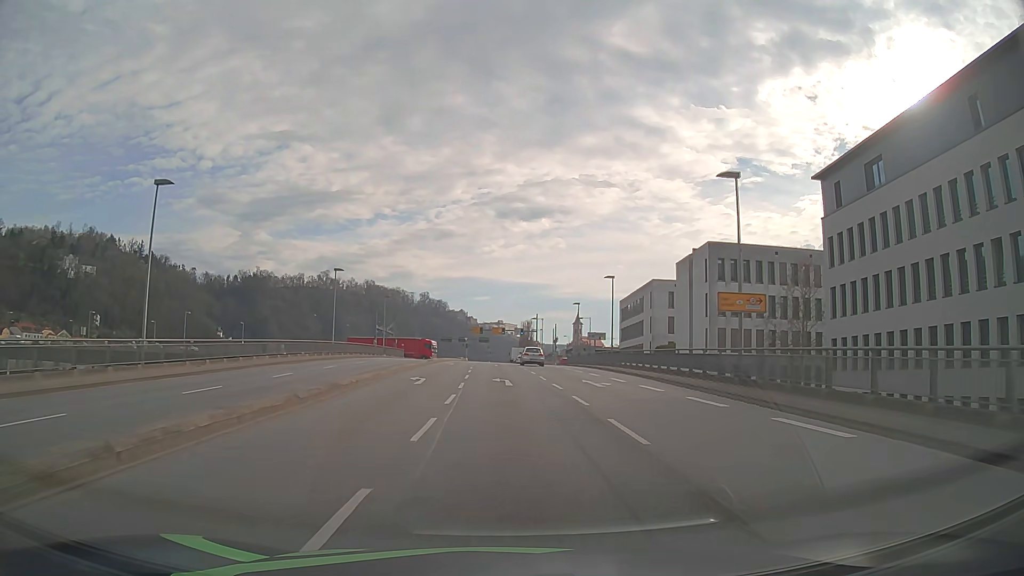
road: primary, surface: asphalt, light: Day
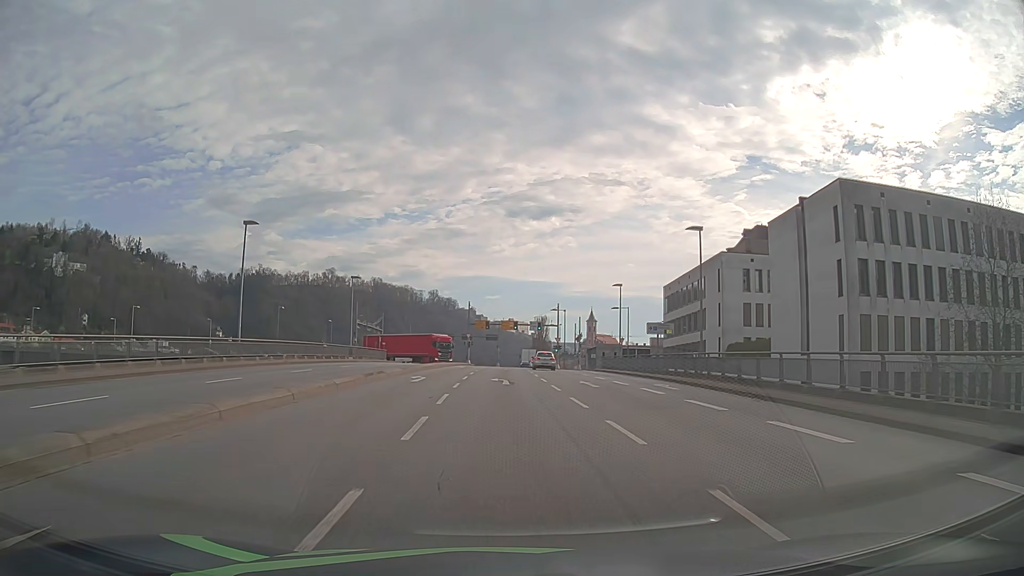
(-0.3, +24.5) m; -1°
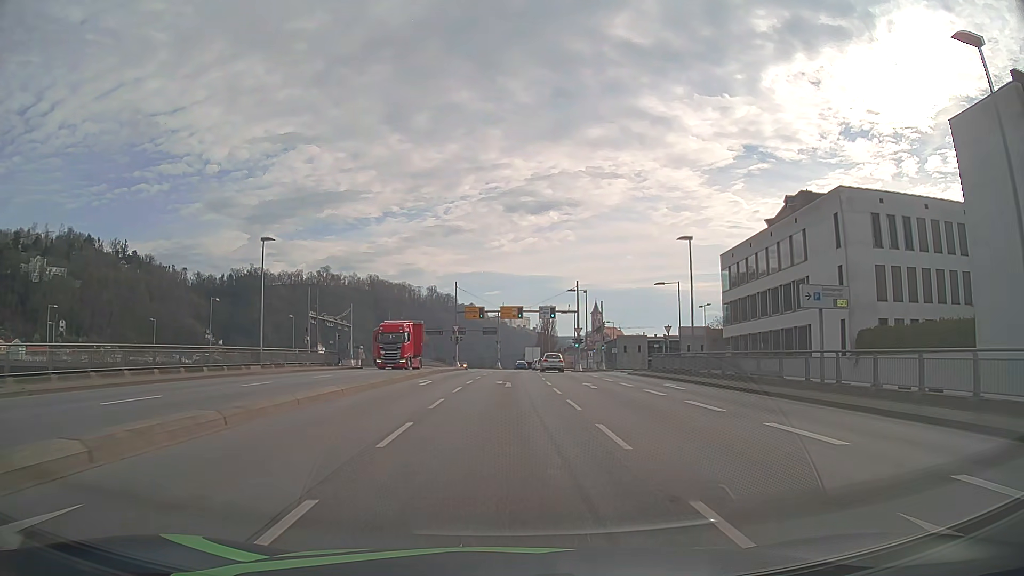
(-0.1, +24.3) m; 0°
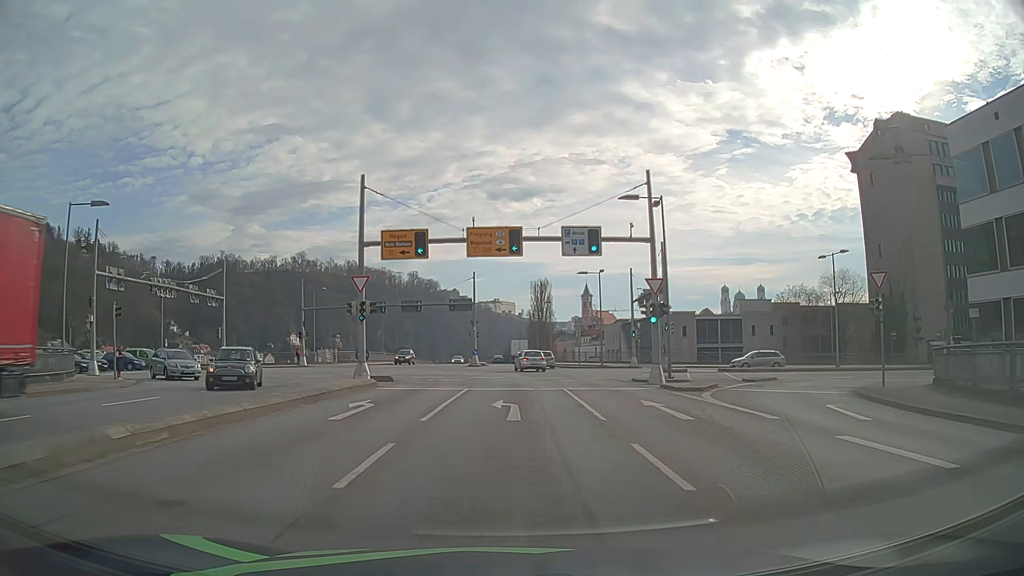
(+0.2, +38.7) m; +1°
